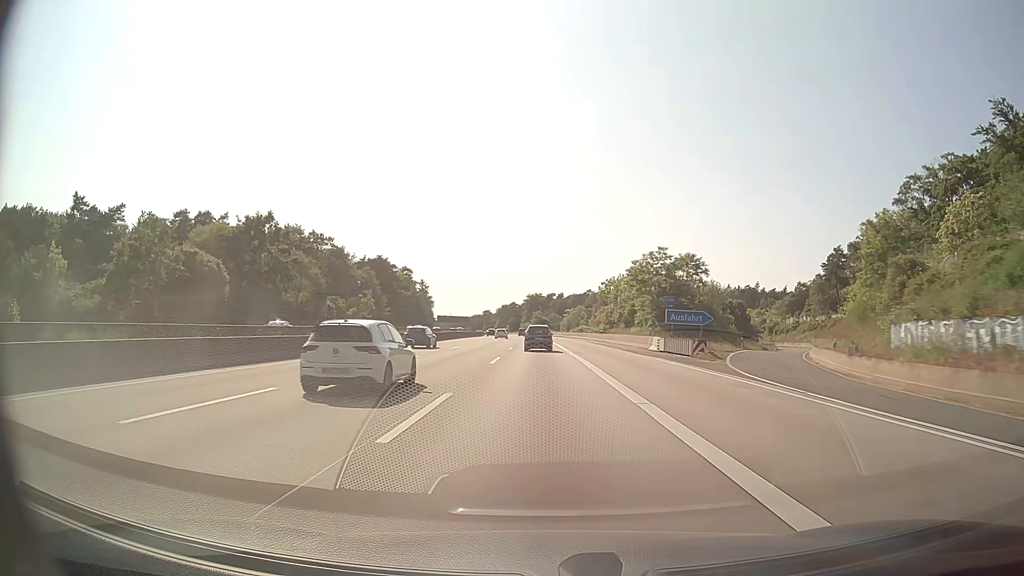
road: motorway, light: Day
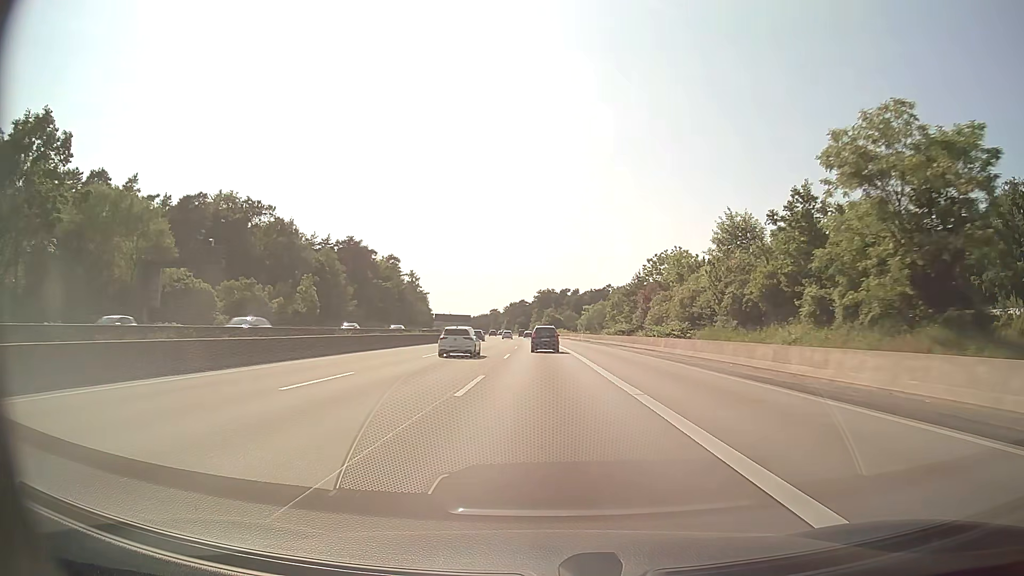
(-0.5, +48.2) m; -1°
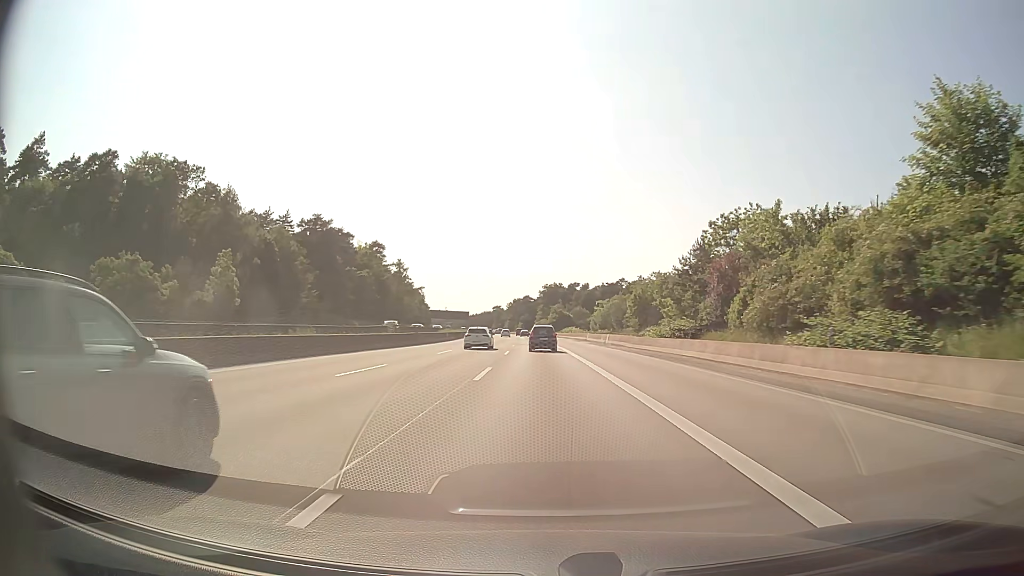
(-0.1, +32.2) m; 0°
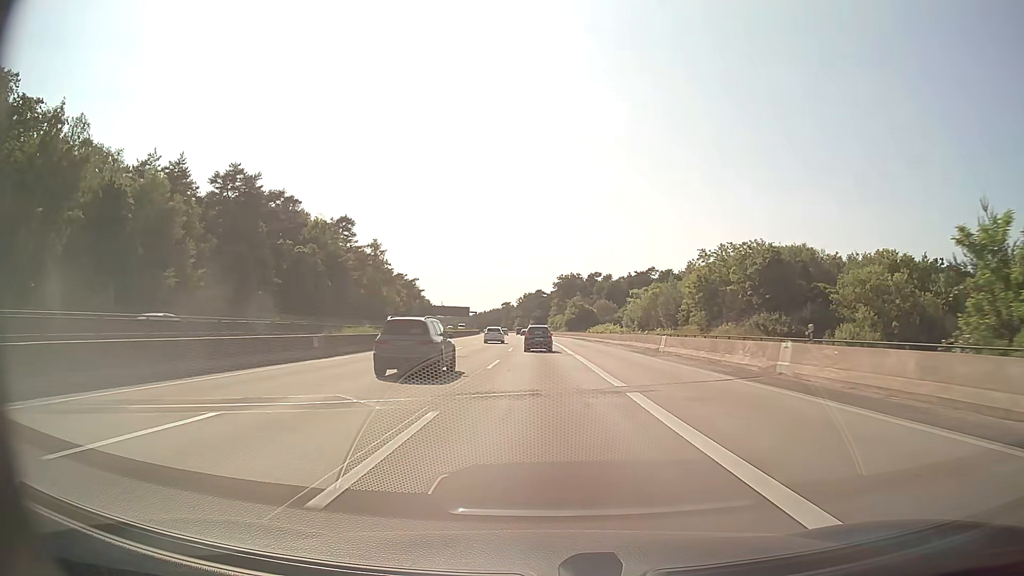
(-0.5, +48.5) m; -1°
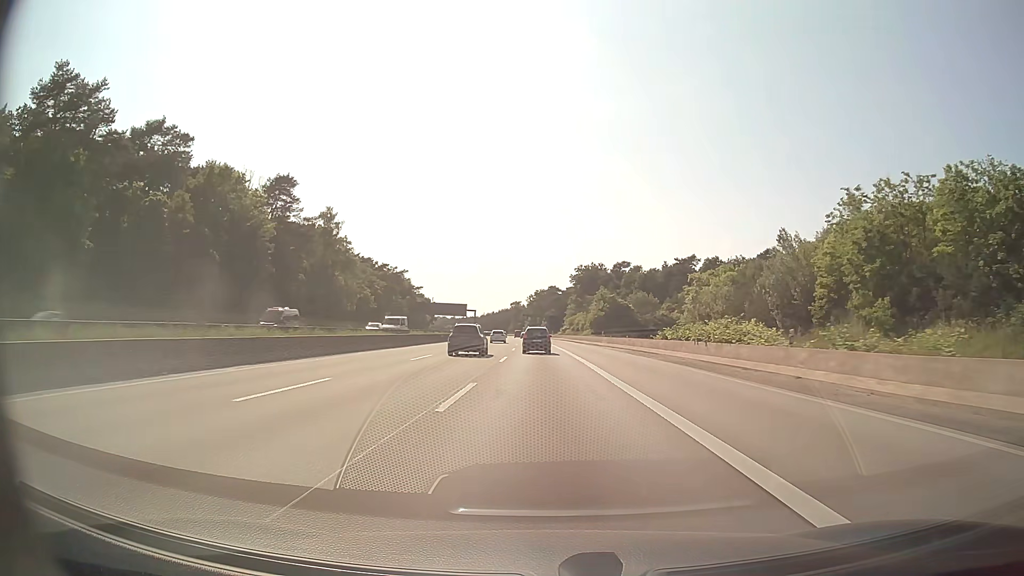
(-0.4, +48.5) m; -1°
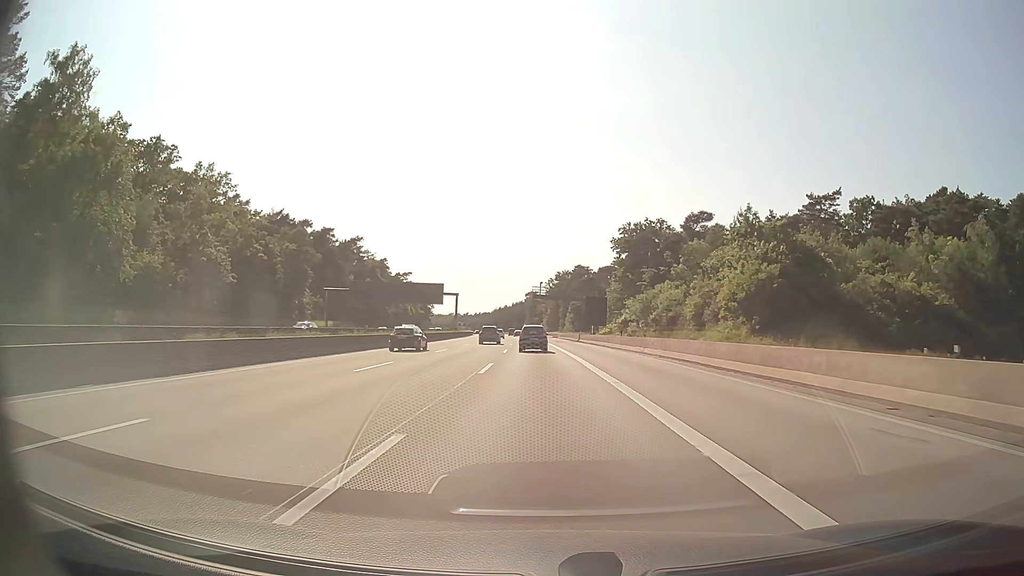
(-1.3, +81.1) m; -2°
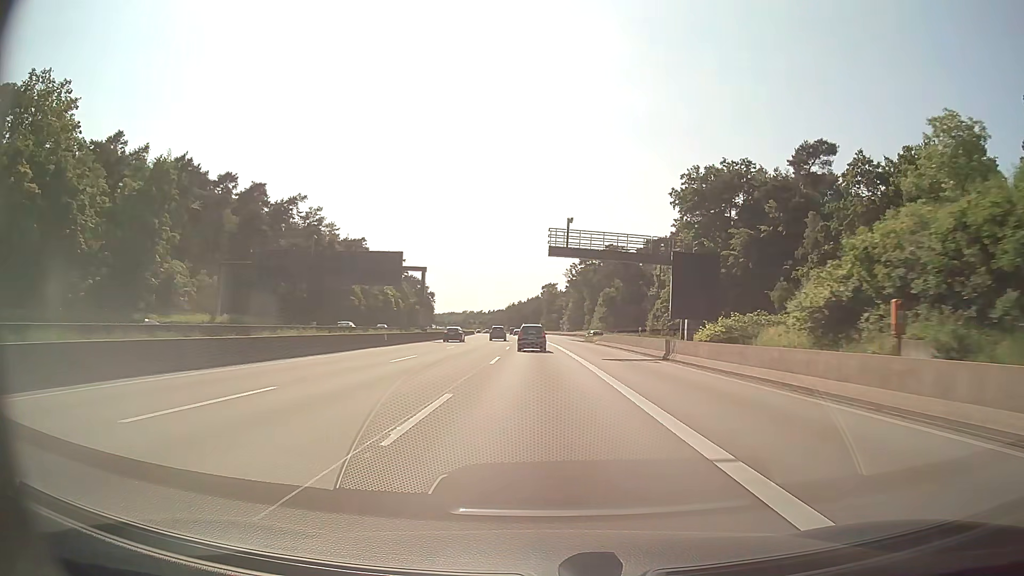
(-0.7, +49.0) m; -2°
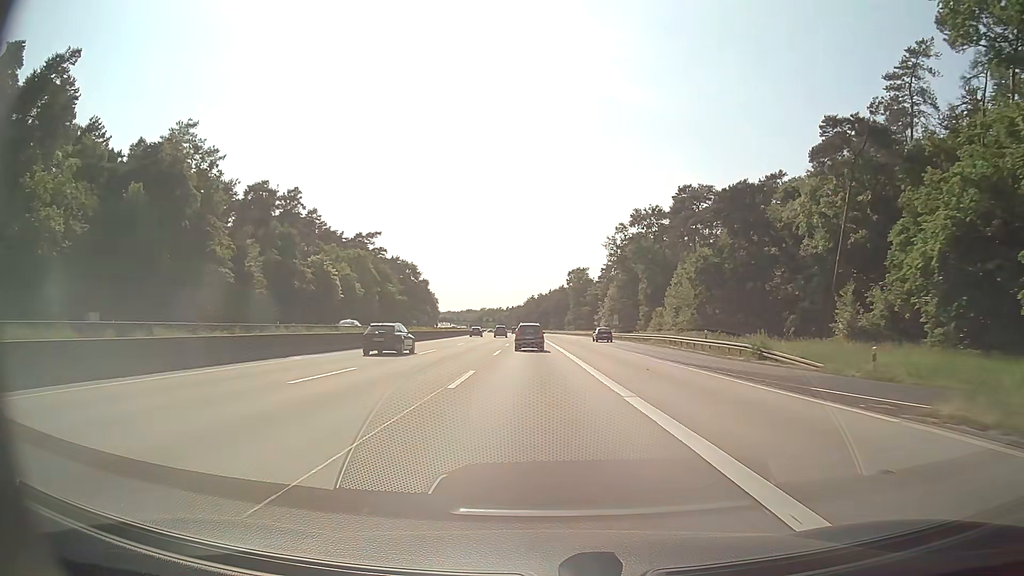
(-1.1, +65.4) m; -2°
(0, +10) (0, +20) (0, +30) (0, +40) (-1, +50) (-1, +60) (-1, +70) (-2, +80) (-2, +90) (-3, +100) m
